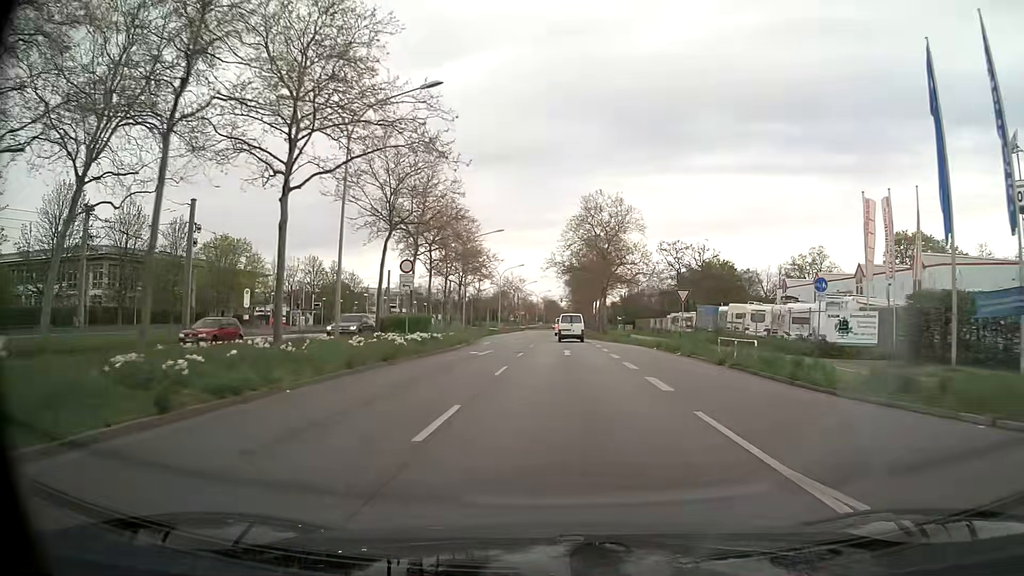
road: primary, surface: asphalt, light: Day
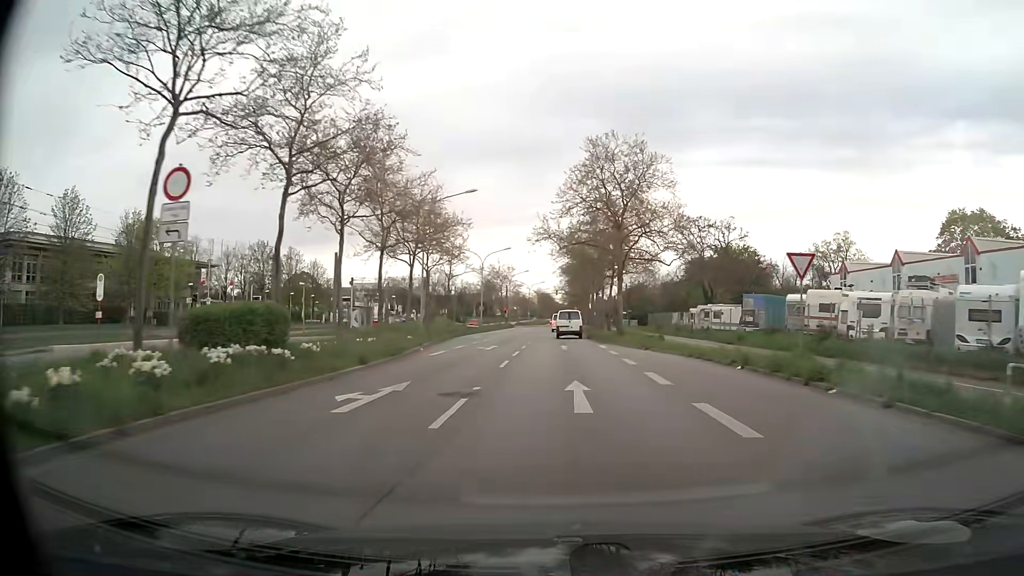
(+0.1, +17.5) m; +1°
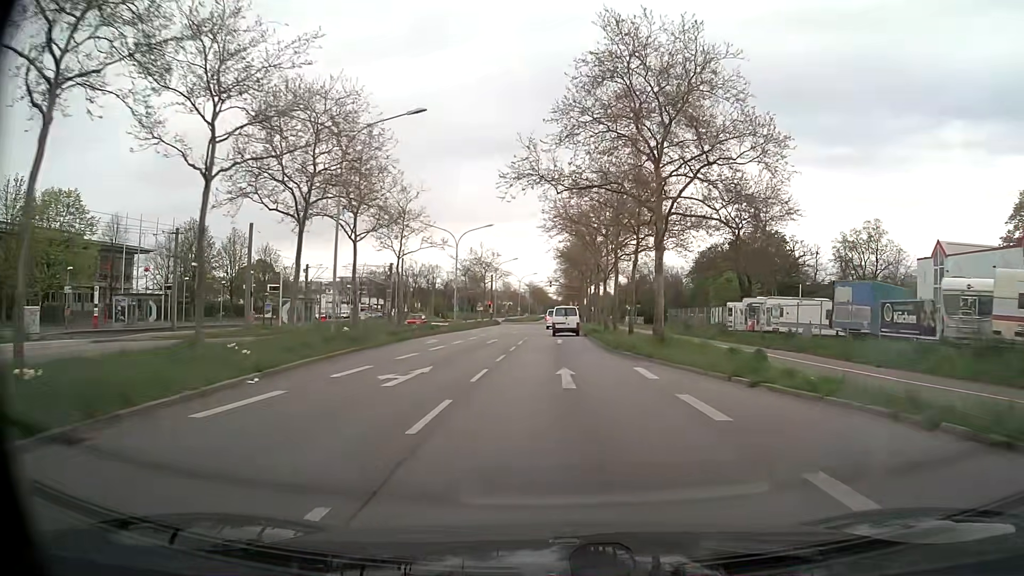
(+0.1, +16.8) m; +1°
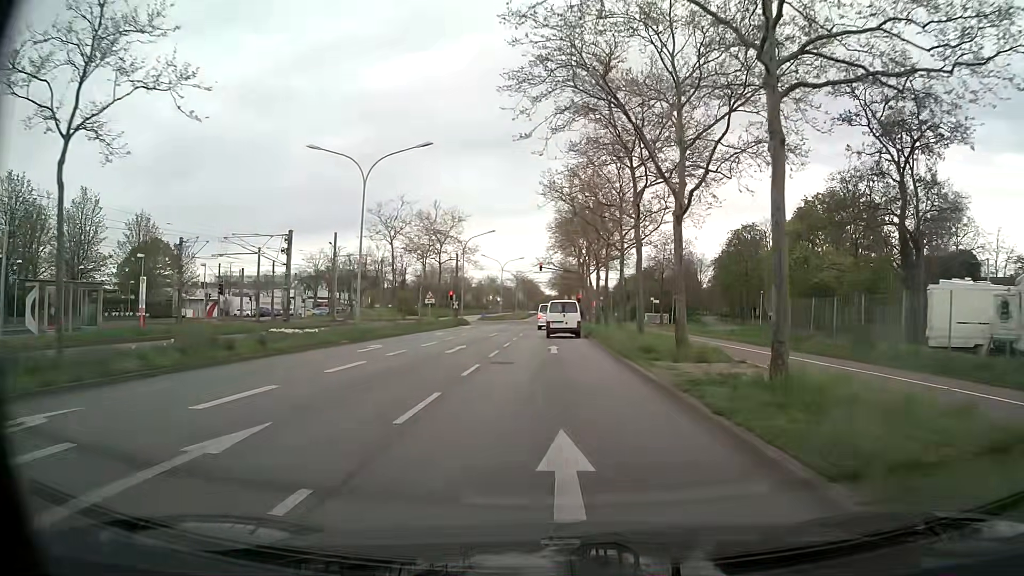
(0.0, +29.4) m; +1°
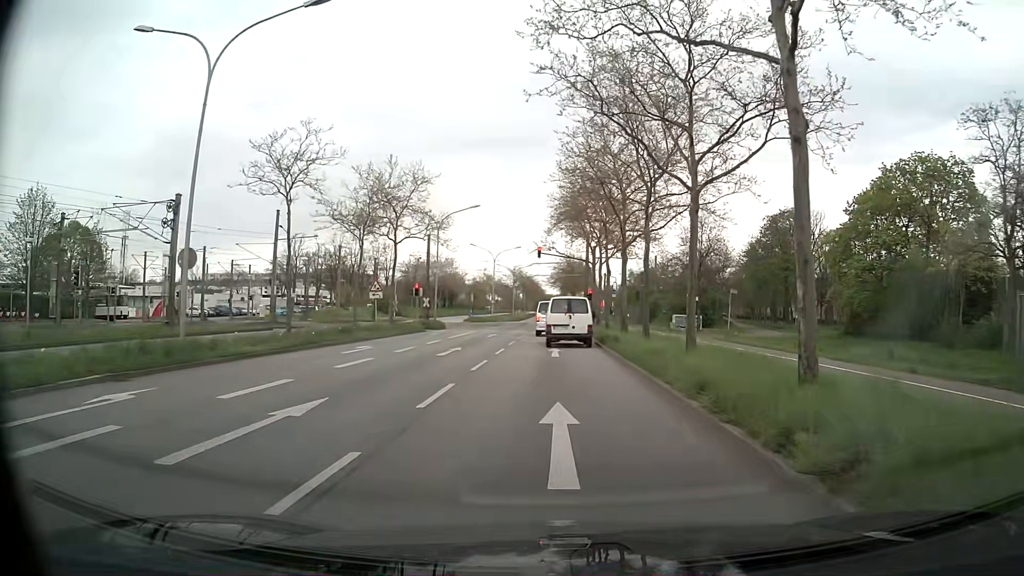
(-0.1, +16.7) m; 0°
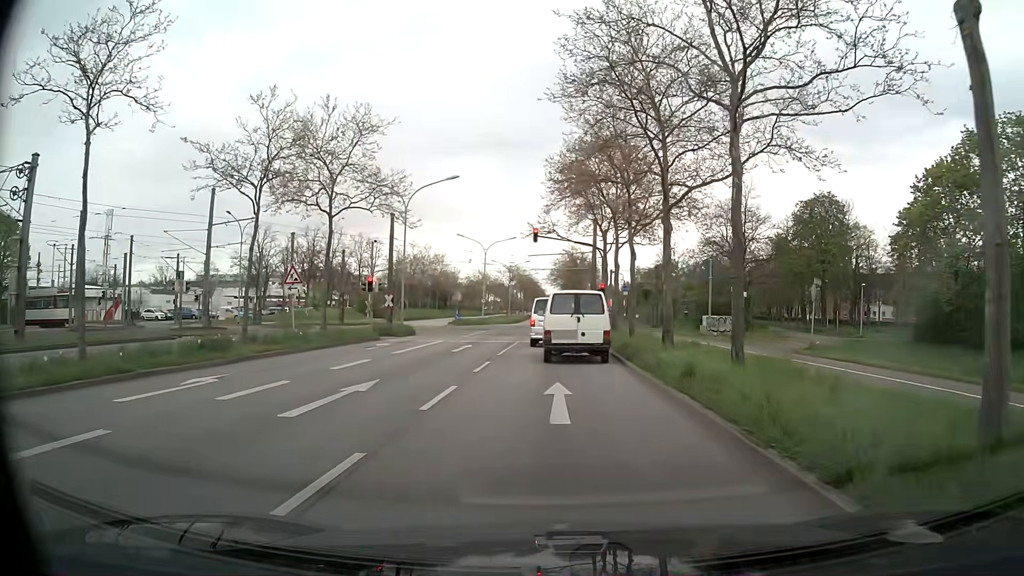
(-0.1, +11.9) m; 0°
